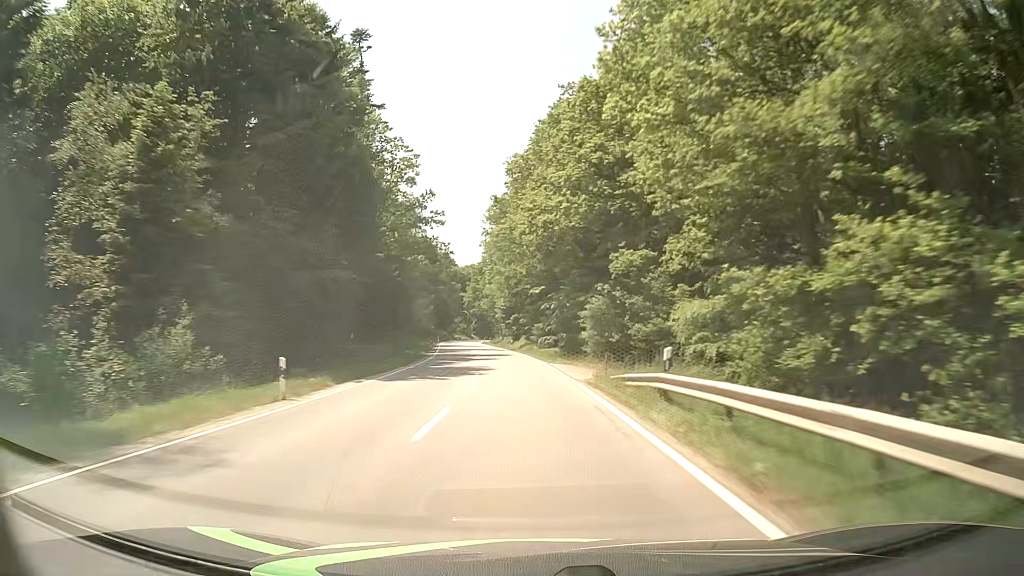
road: tertiary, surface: asphalt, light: Day
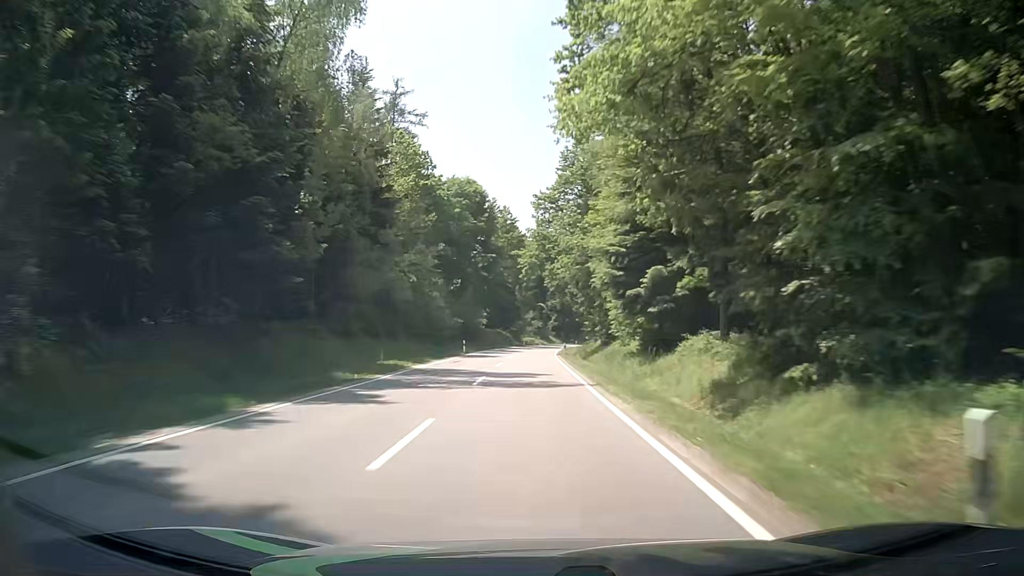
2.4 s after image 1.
(-3.8, +62.3) m; -6°
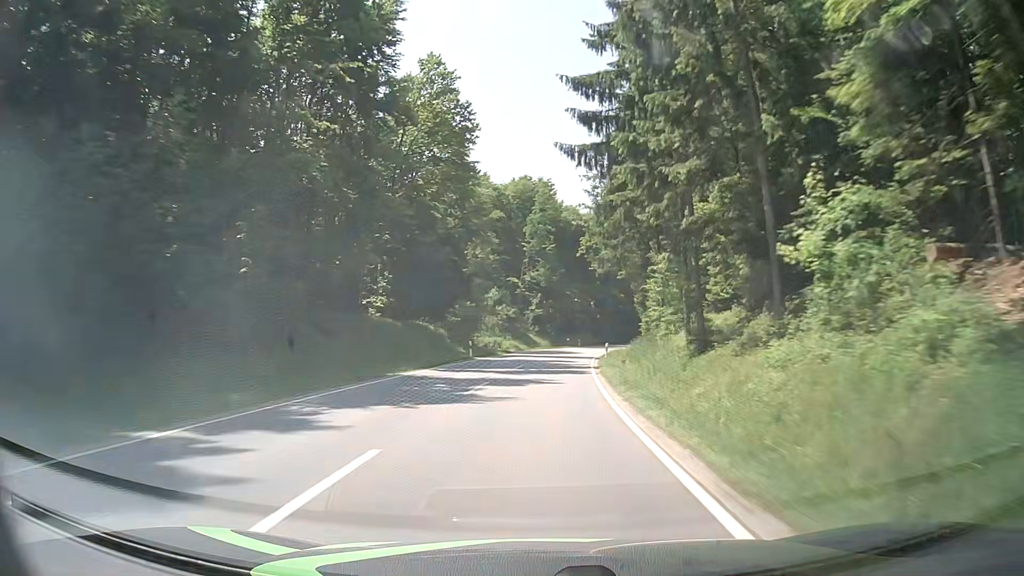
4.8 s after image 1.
(-0.8, +63.0) m; -1°
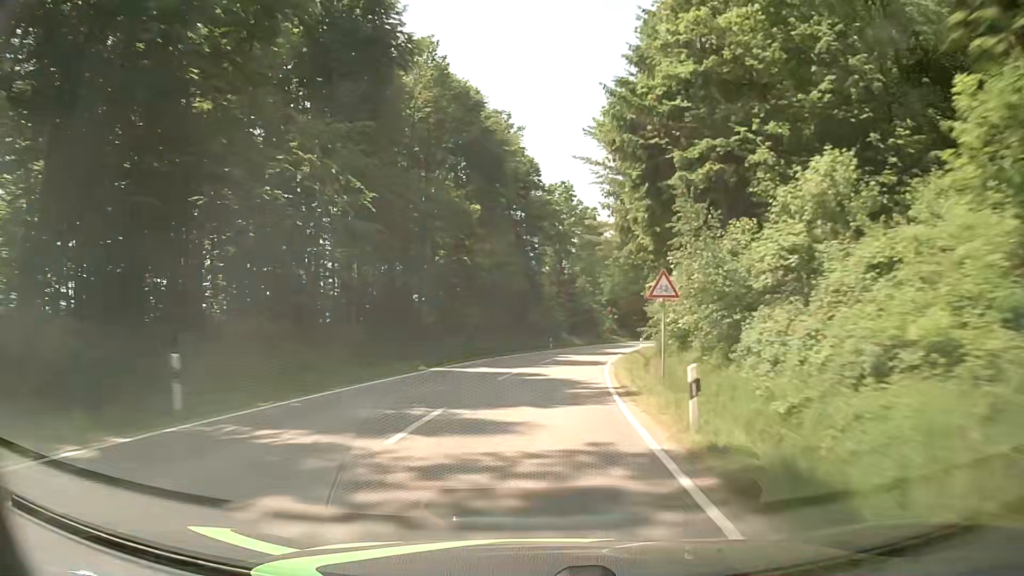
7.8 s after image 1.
(+10.9, +78.0) m; +16°
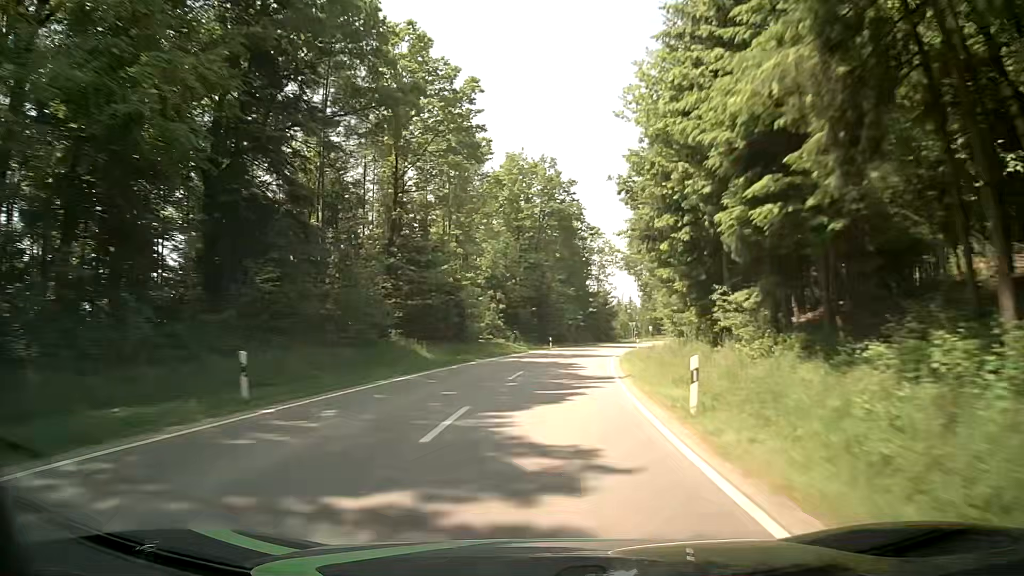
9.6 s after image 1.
(+4.3, +47.2) m; +10°
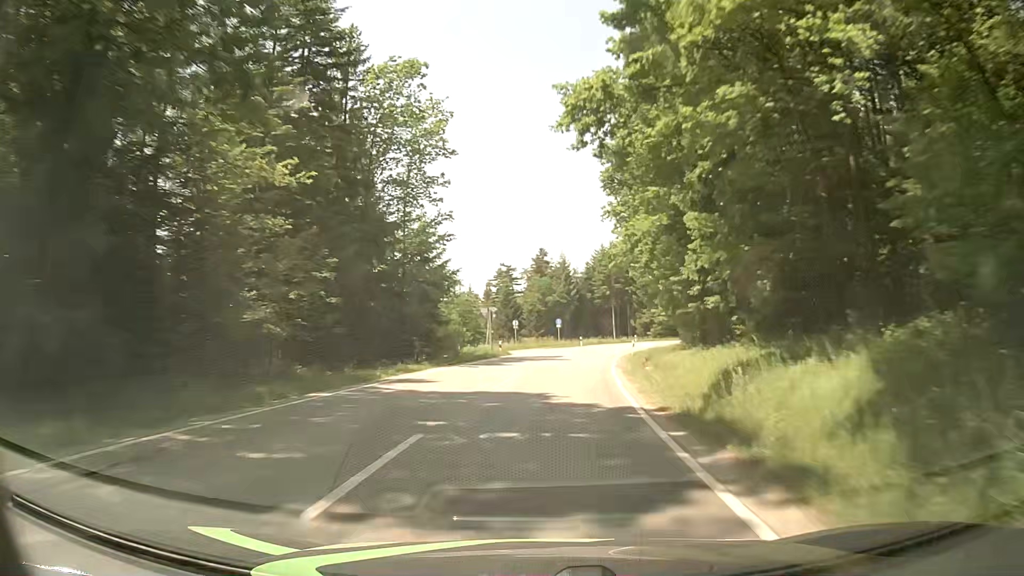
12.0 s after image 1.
(+7.5, +62.6) m; +14°
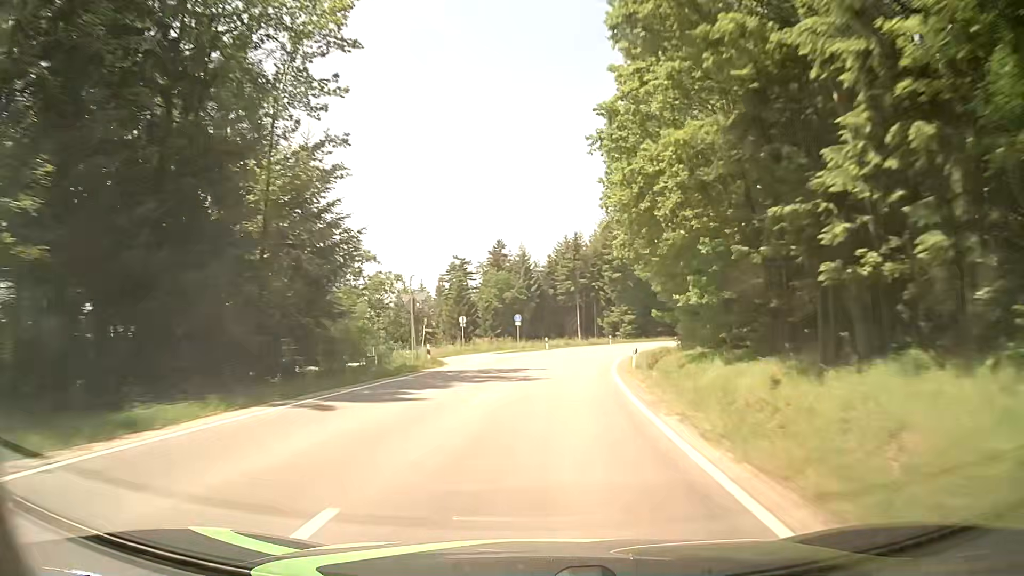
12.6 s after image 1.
(+0.4, +15.8) m; +3°
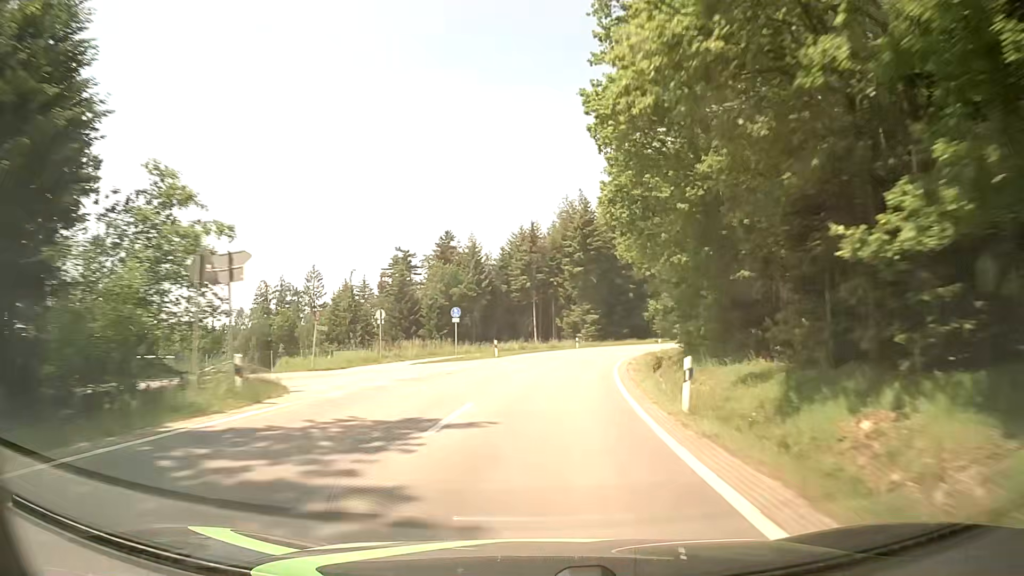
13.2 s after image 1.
(+0.5, +15.8) m; +4°
(0, +10) (+1, +20) (+2, +30) (+4, +40) (+6, +50) (+9, +59) (+12, +69) (+15, +78) (+19, +87) (+24, +96) m
